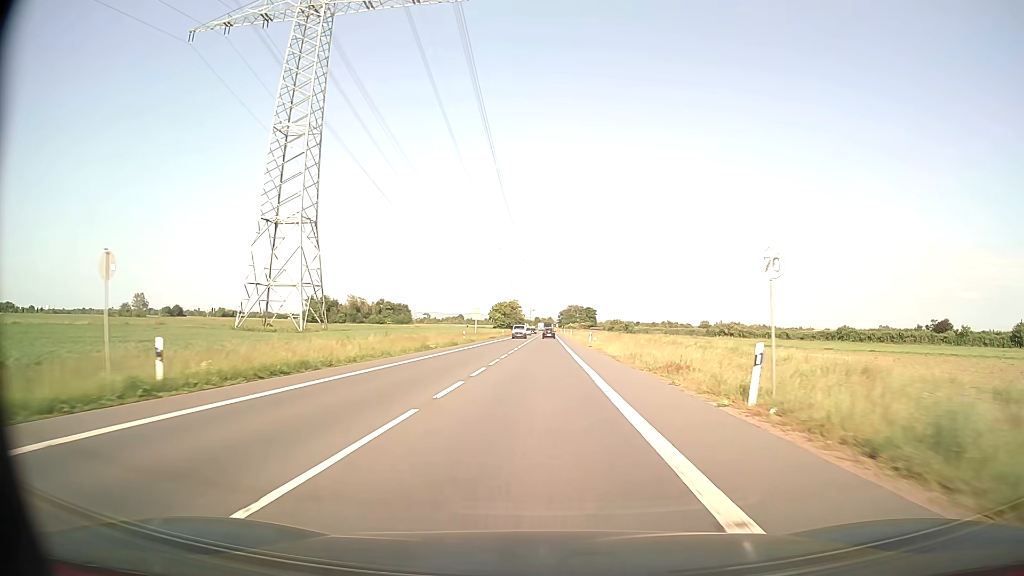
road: secondary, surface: asphalt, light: Day
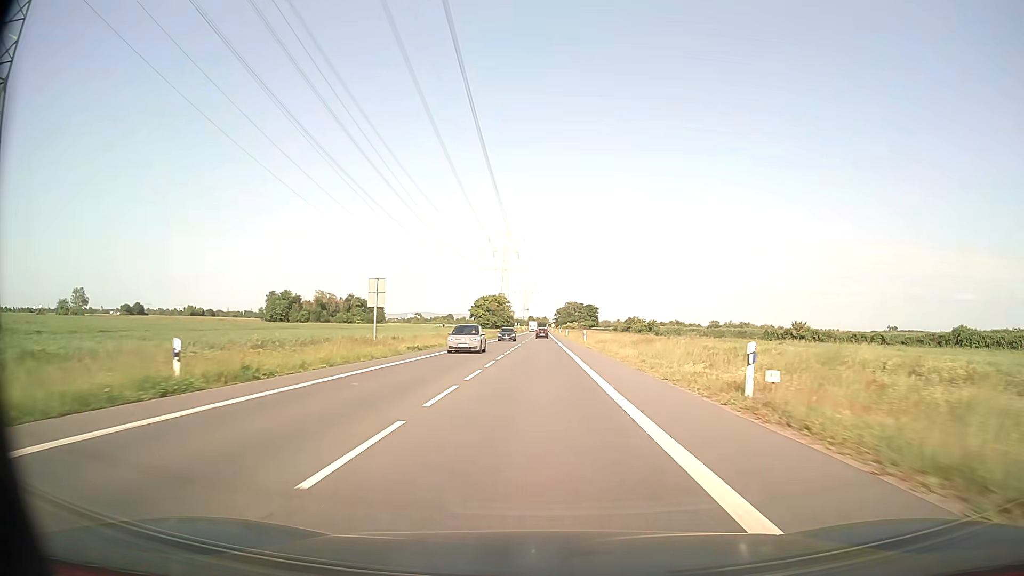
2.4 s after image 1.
(+0.3, +49.8) m; +1°
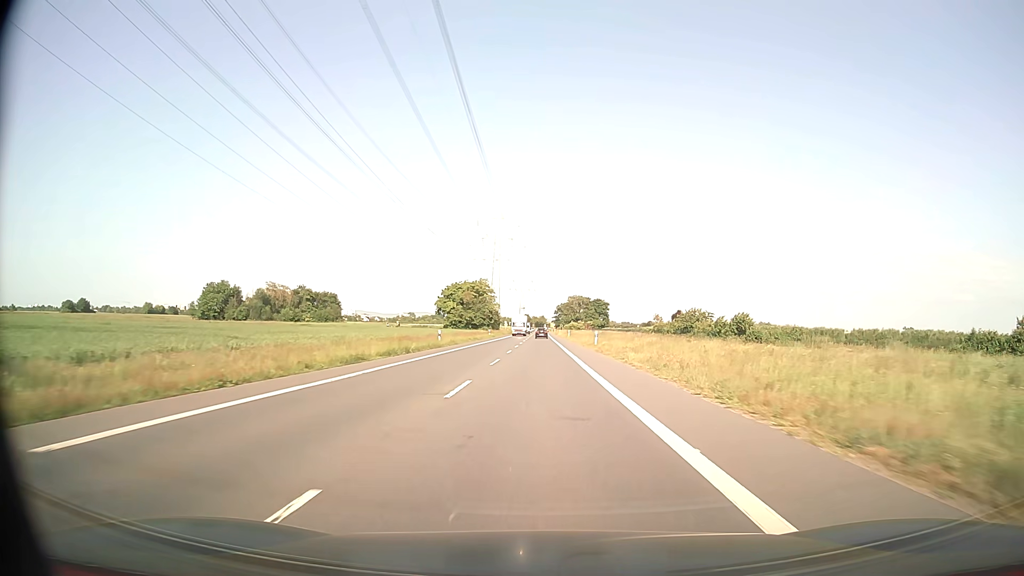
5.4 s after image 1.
(-0.1, +64.5) m; 0°
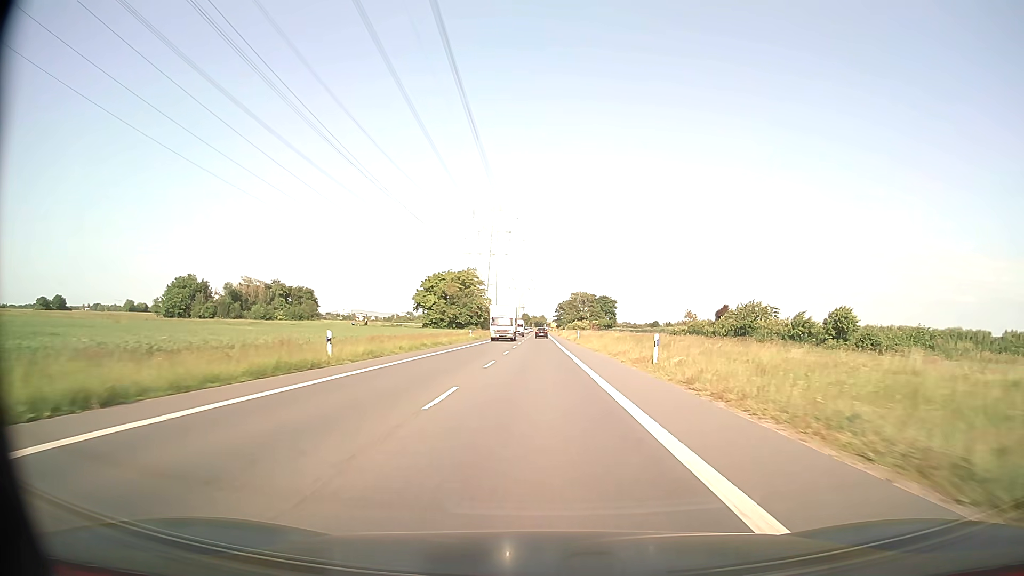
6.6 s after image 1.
(0.0, +26.5) m; 0°
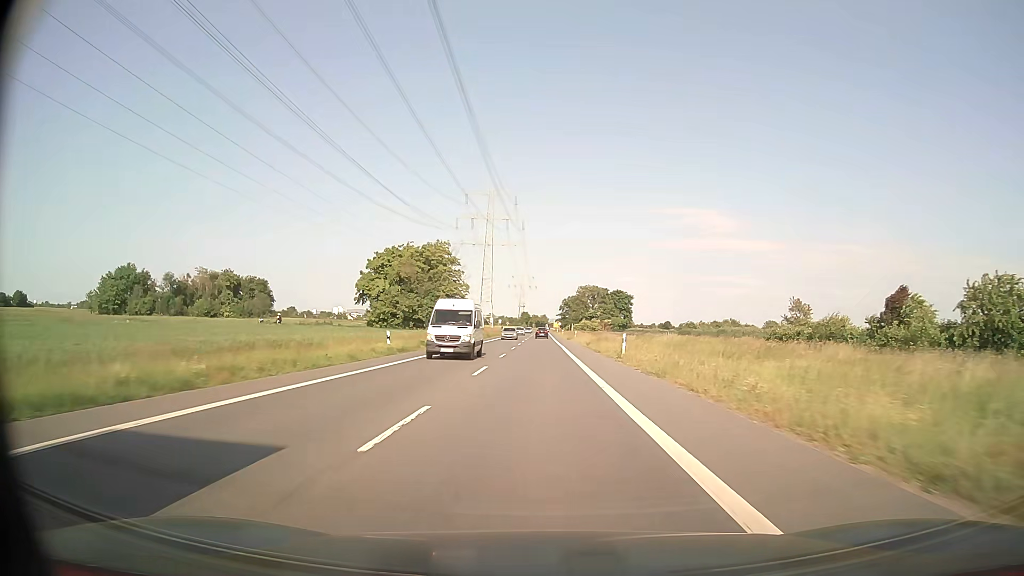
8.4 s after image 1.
(0.0, +40.1) m; 0°
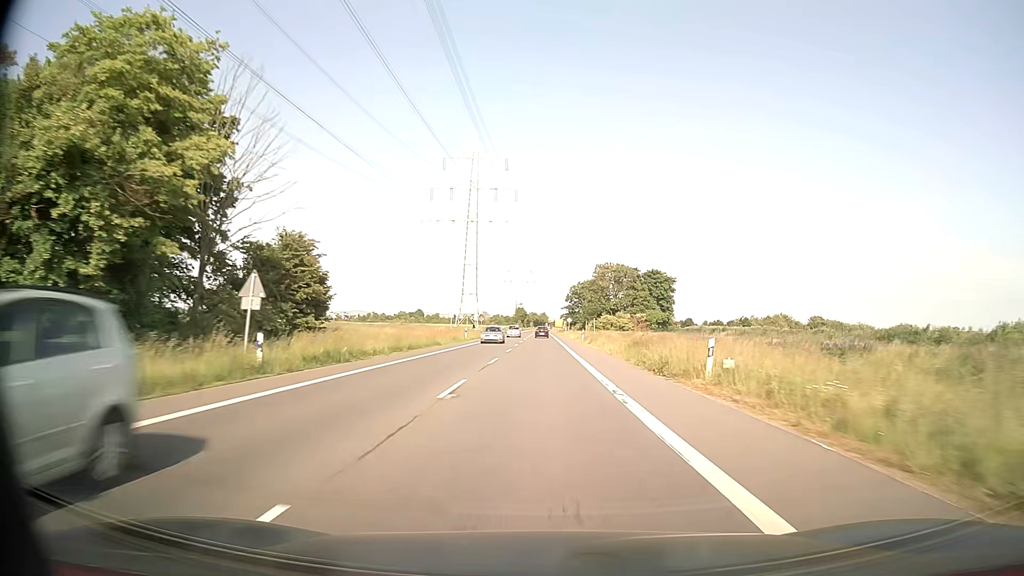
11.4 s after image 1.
(0.0, +66.9) m; 0°
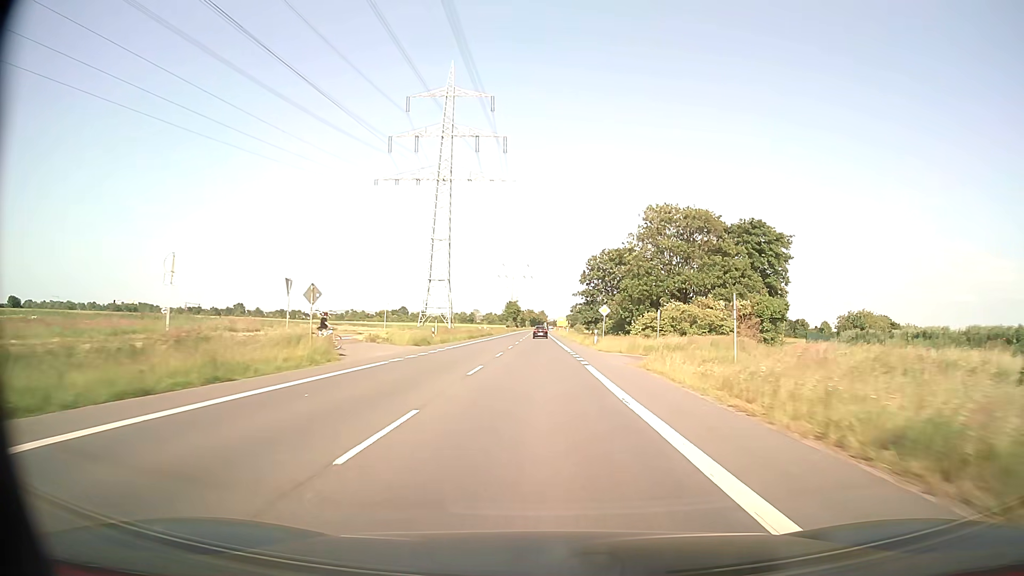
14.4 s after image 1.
(0.0, +66.6) m; 0°
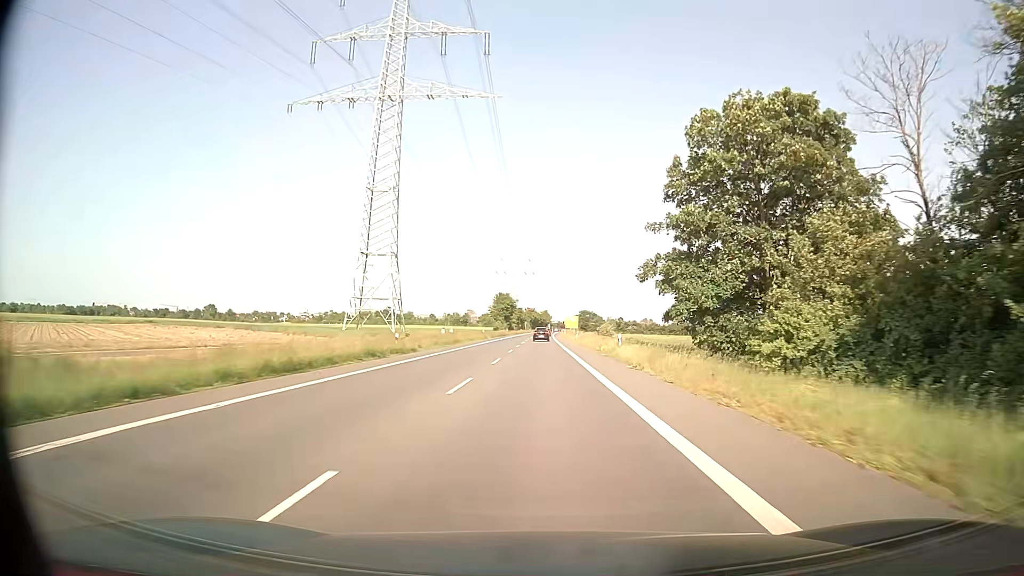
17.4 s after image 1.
(-0.1, +64.7) m; 0°
(0, +10) (0, +20) (0, +30) (0, +40) (0, +50) (0, +60) (0, +70) (0, +80) (0, +90) (0, +100) m
